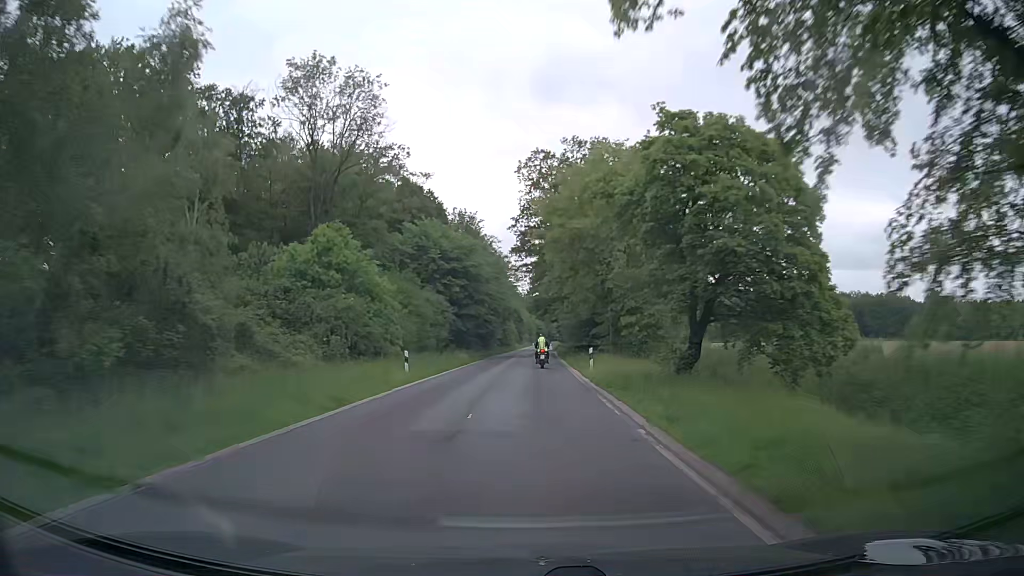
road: secondary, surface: asphalt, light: Day
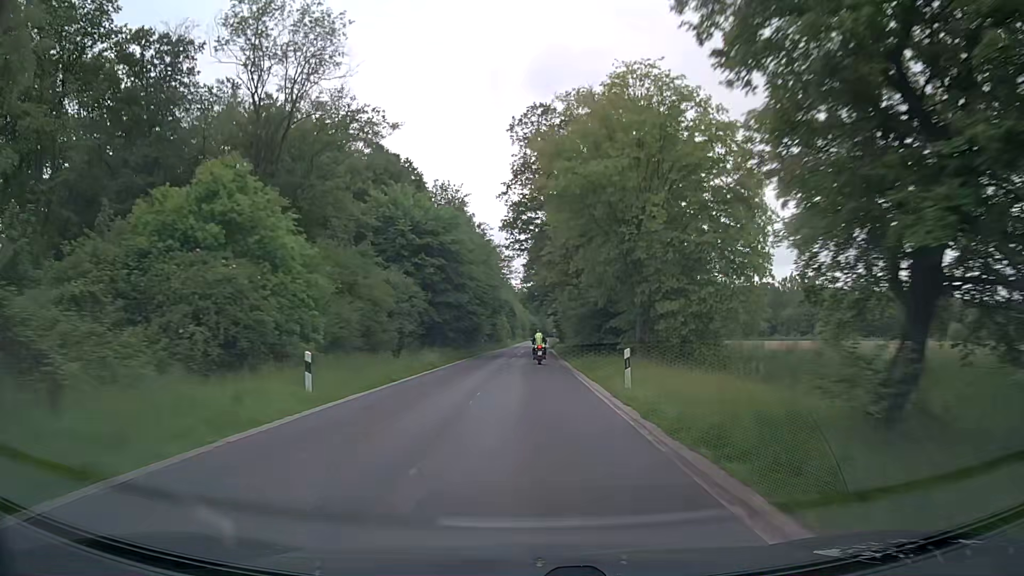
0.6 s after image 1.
(+0.1, +11.3) m; +1°
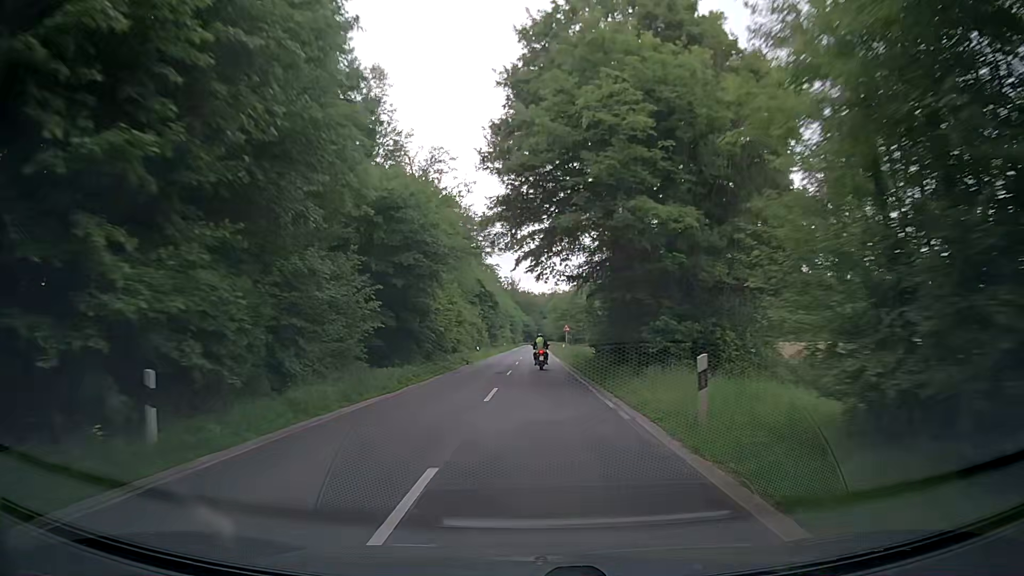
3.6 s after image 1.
(+0.5, +56.3) m; +1°
(0, +10) (0, +20) (0, +30) (0, +40) (0, +50) (0, +60) (0, +70) (0, +80) (0, +90) (0, +100) m
